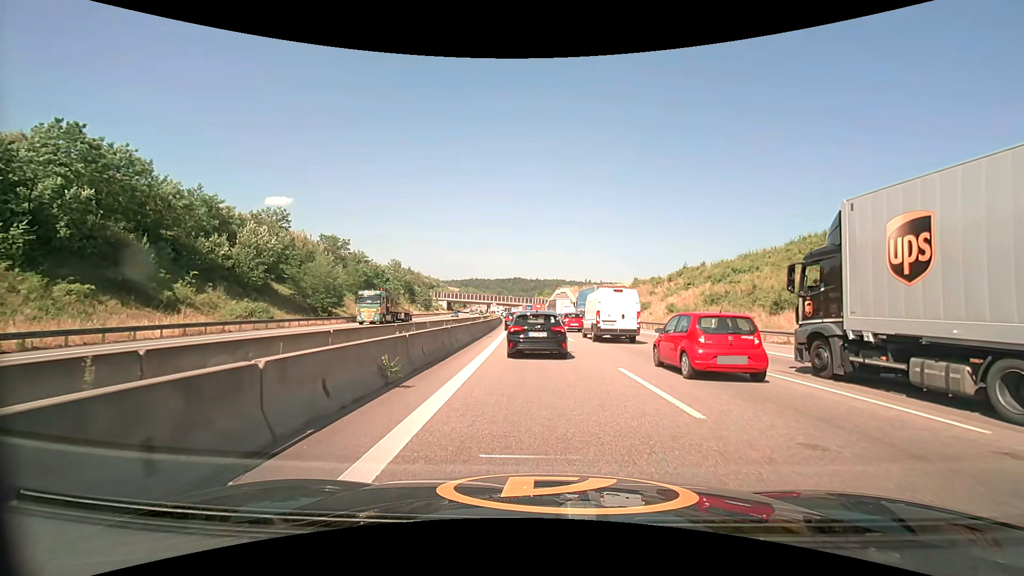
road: motorway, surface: asphalt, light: Day
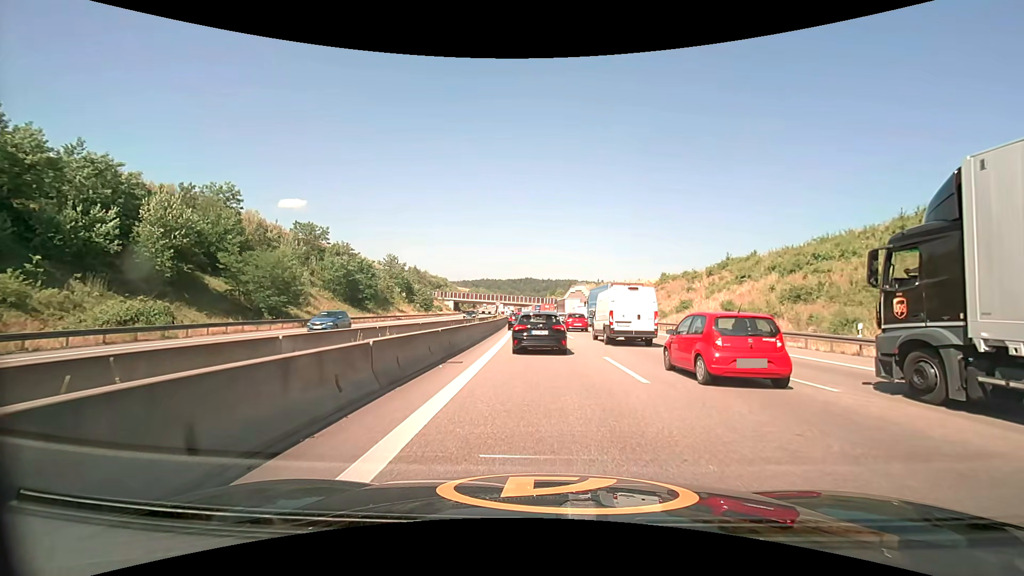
(-0.2, +14.7) m; -1°
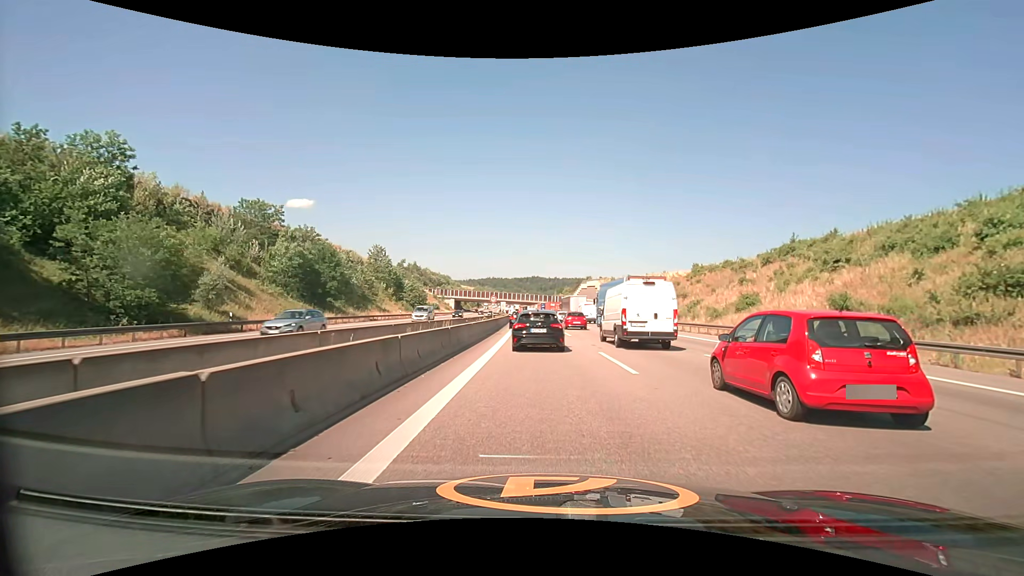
(-0.1, +16.5) m; -1°
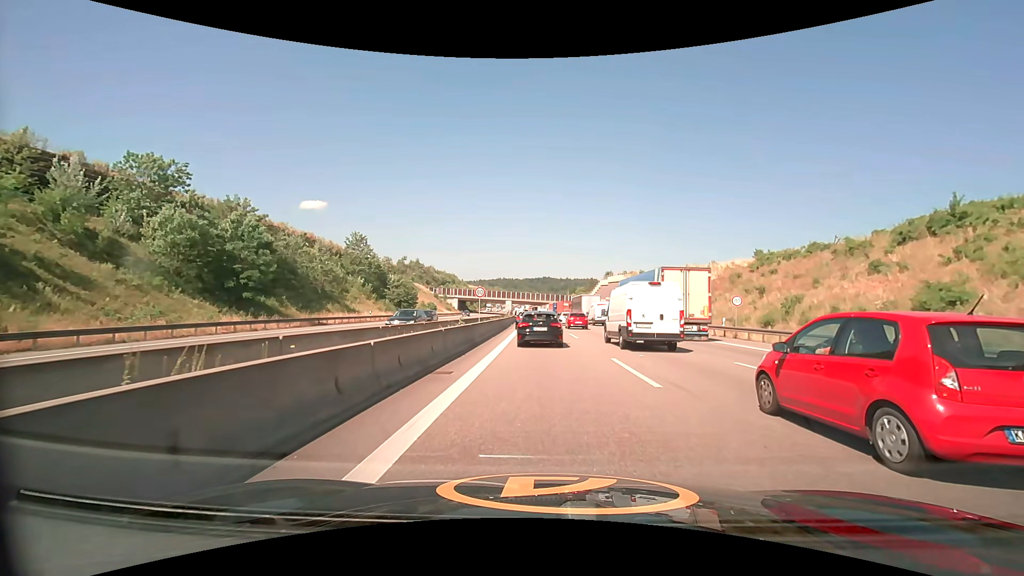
(-0.2, +20.0) m; -1°
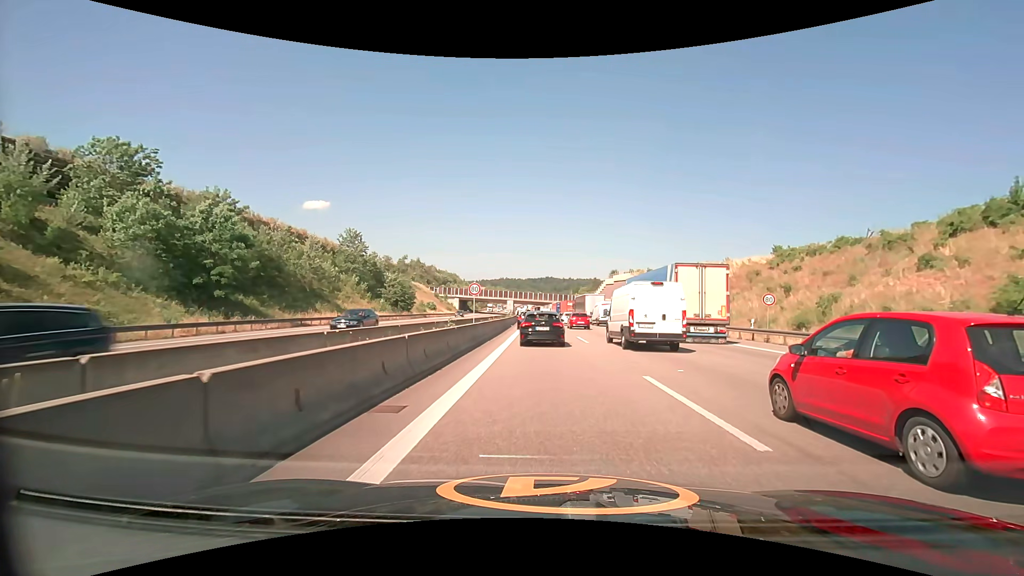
(0.0, +4.2) m; 0°
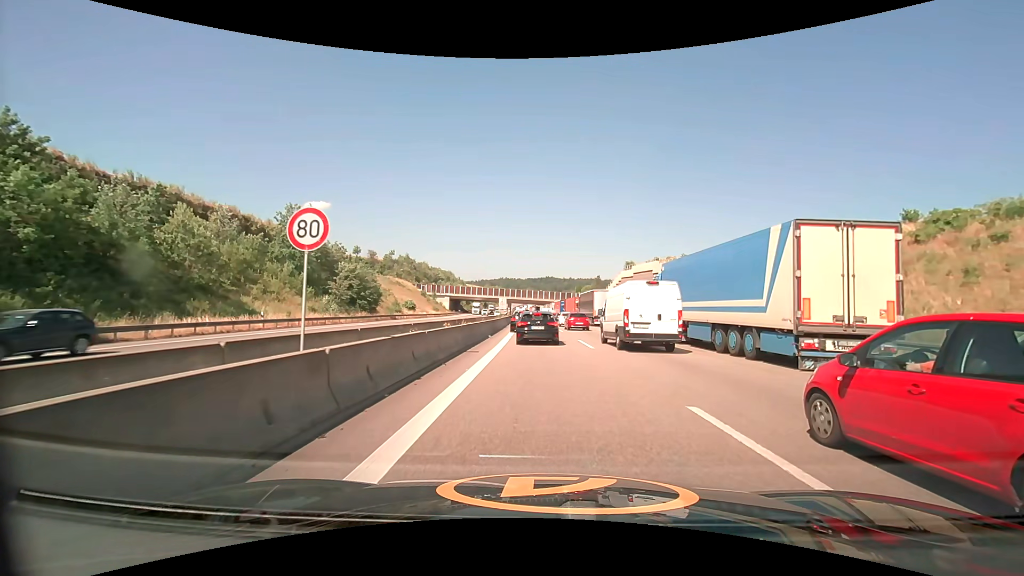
(-0.3, +21.6) m; -1°
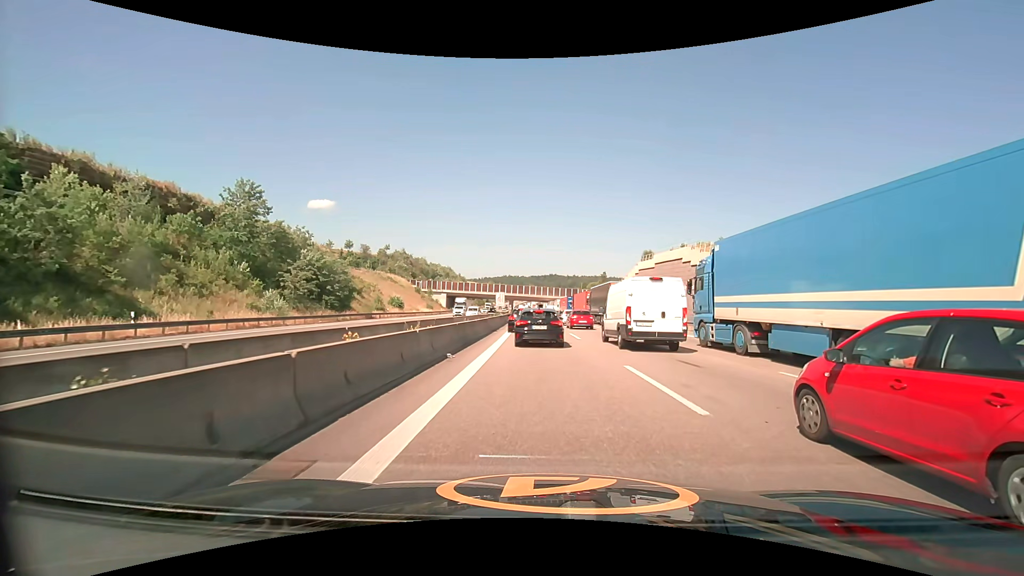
(0.0, +12.7) m; 0°
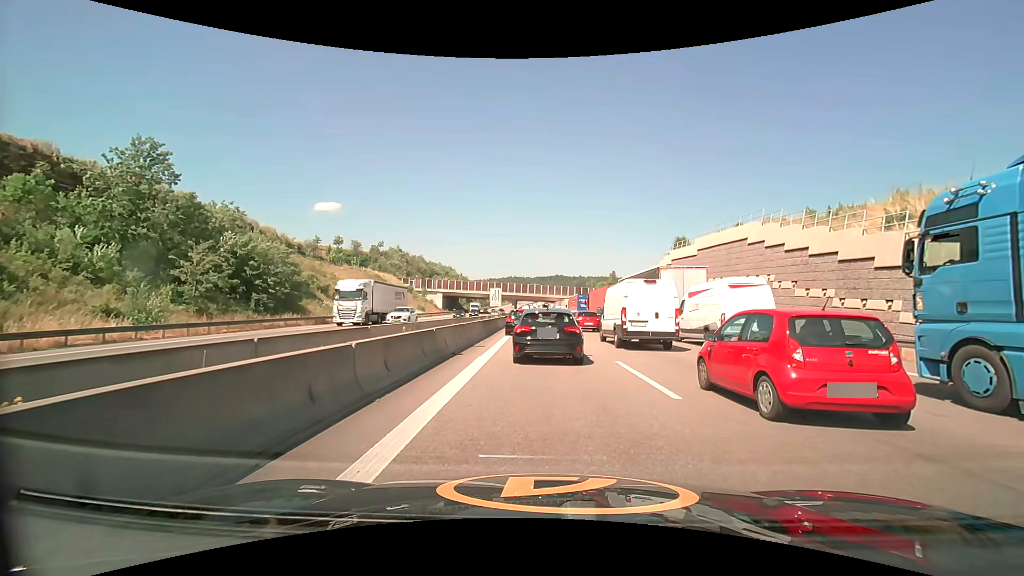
(-0.1, +16.0) m; -1°
(0, +10) (0, +20) (0, +30) (-1, +40) (-1, +50) (-1, +60) (-1, +70) (-1, +80) (-2, +90) (-2, +100) m
